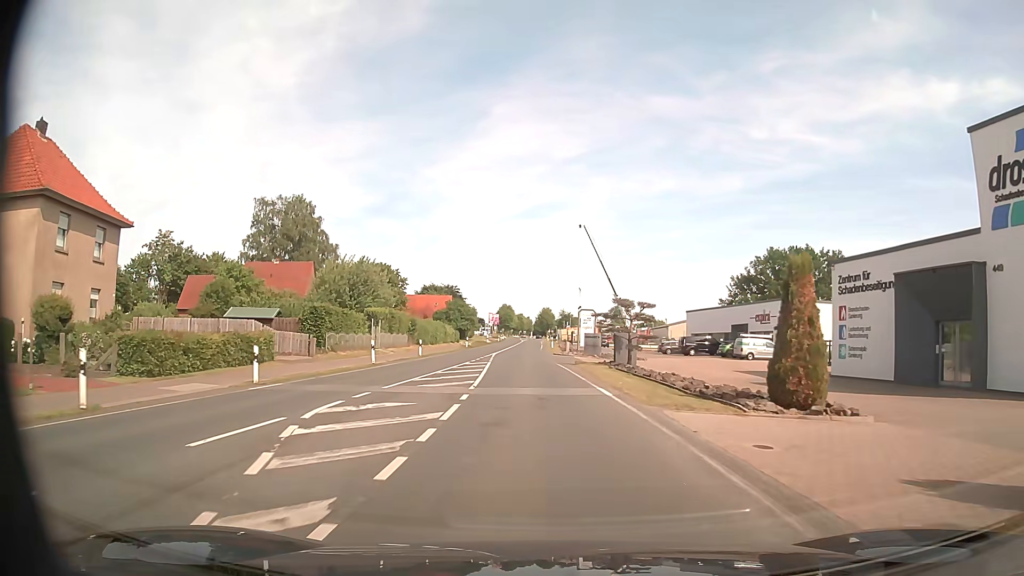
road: secondary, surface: asphalt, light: Day
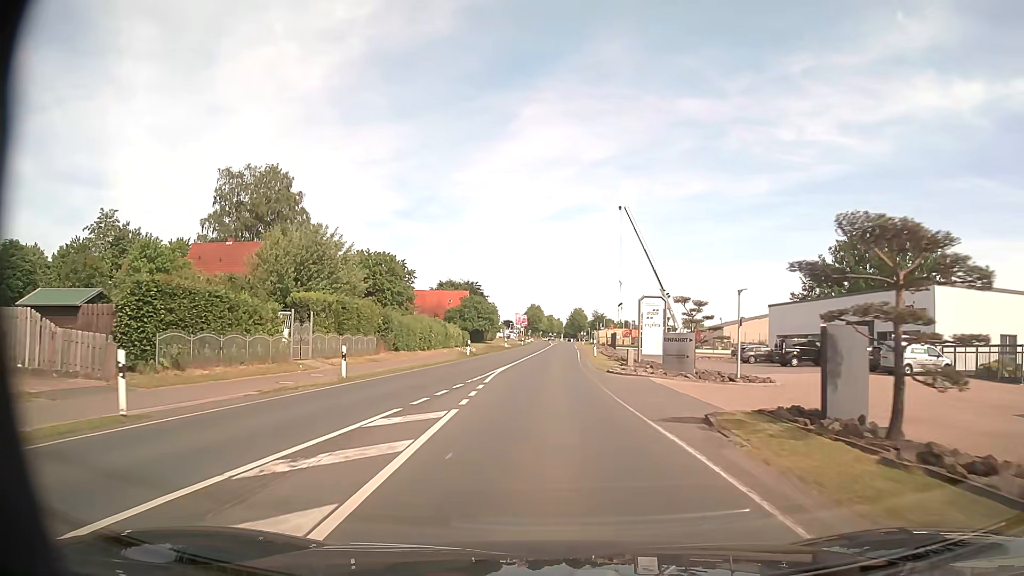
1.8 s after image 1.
(-0.6, +21.9) m; -3°
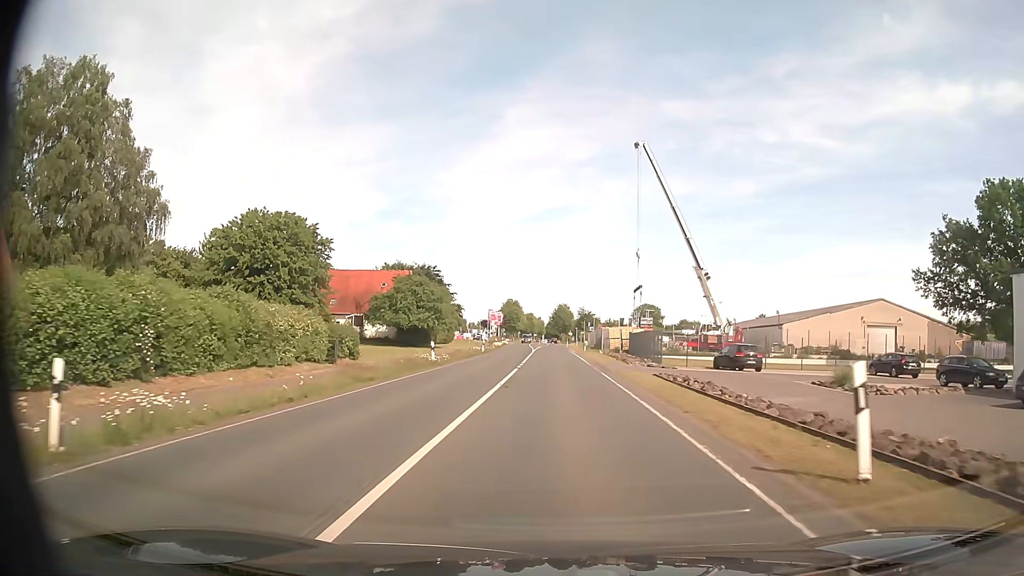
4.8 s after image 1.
(+0.1, +39.2) m; +2°
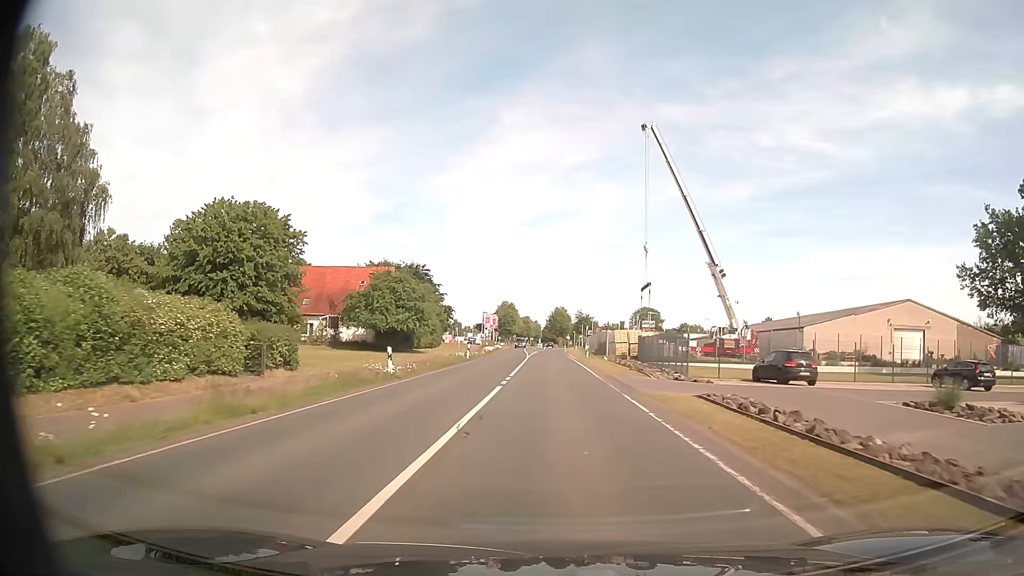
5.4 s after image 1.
(0.0, +8.4) m; 0°
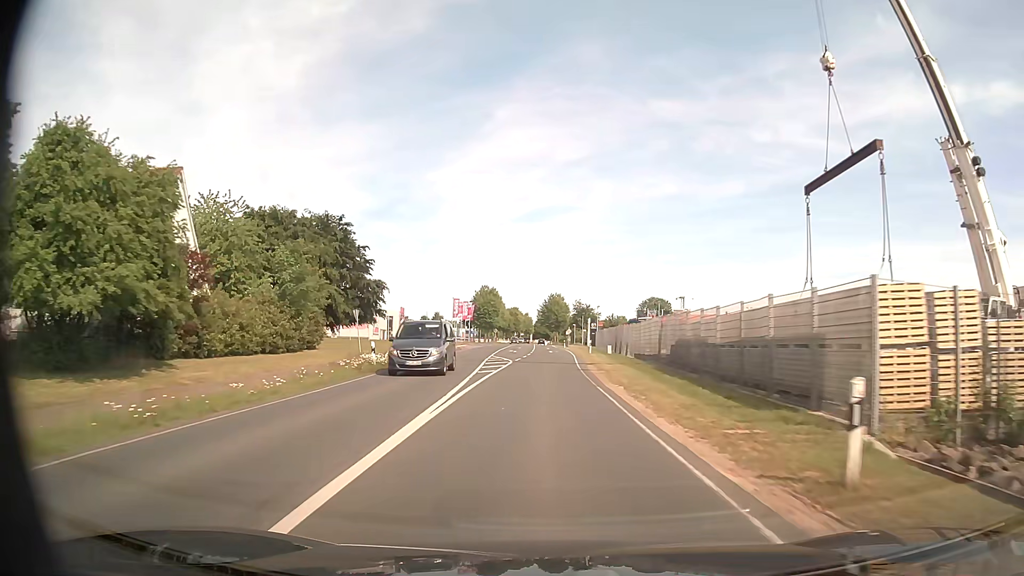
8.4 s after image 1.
(+0.4, +46.1) m; +1°
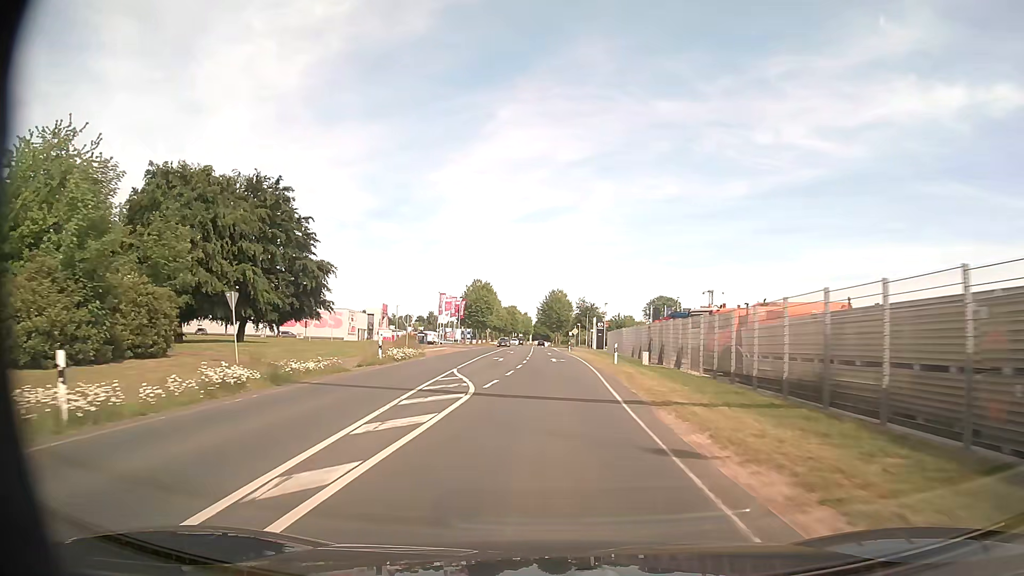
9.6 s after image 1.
(0.0, +19.2) m; 0°
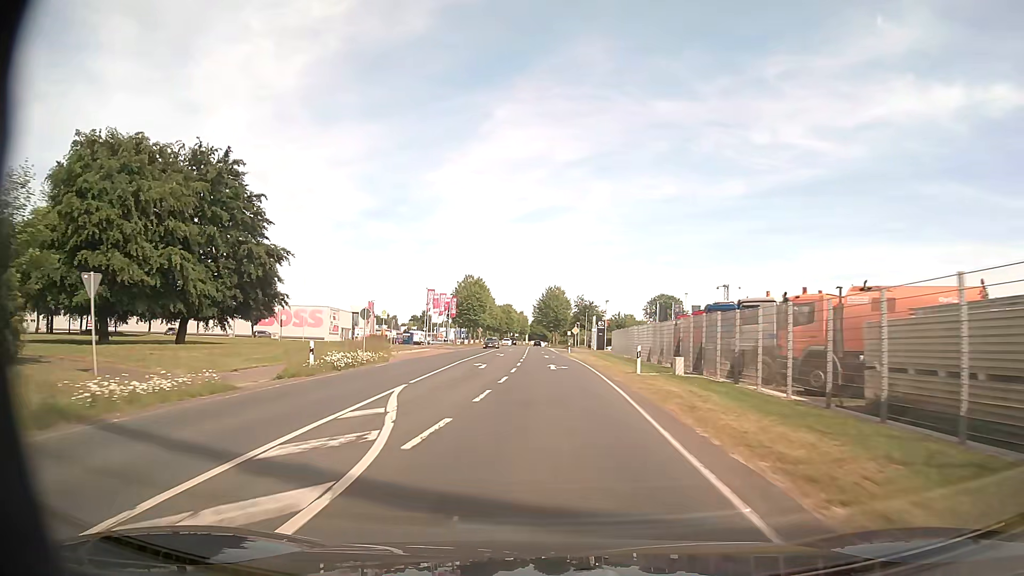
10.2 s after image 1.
(0.0, +9.7) m; 0°
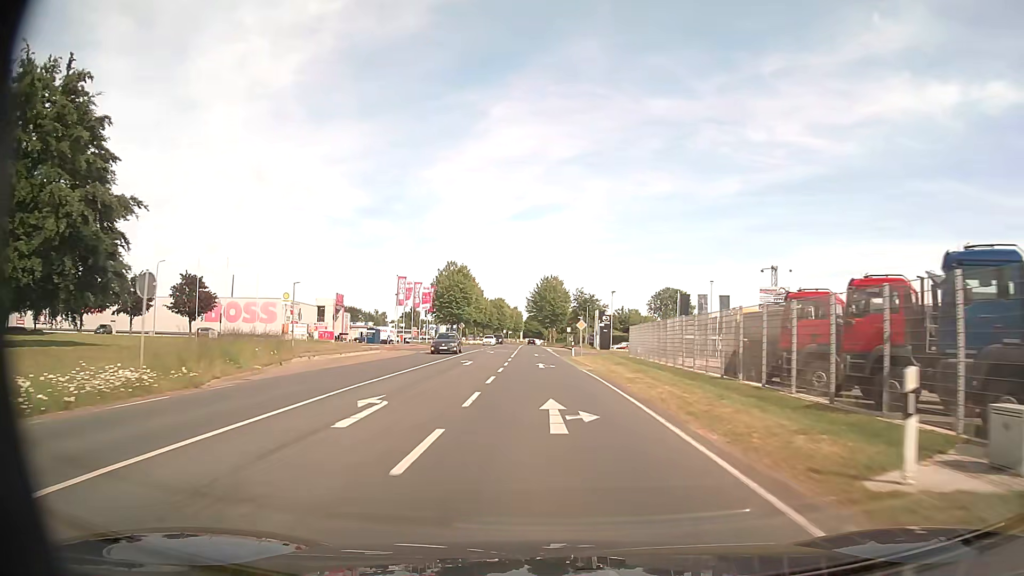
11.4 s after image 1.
(0.0, +19.6) m; 0°
(0, +10) (0, +20) (0, +30) (0, +40) (-1, +50) (-1, +60) (-1, +70) (-2, +80) (-2, +90) (-2, +100) m
